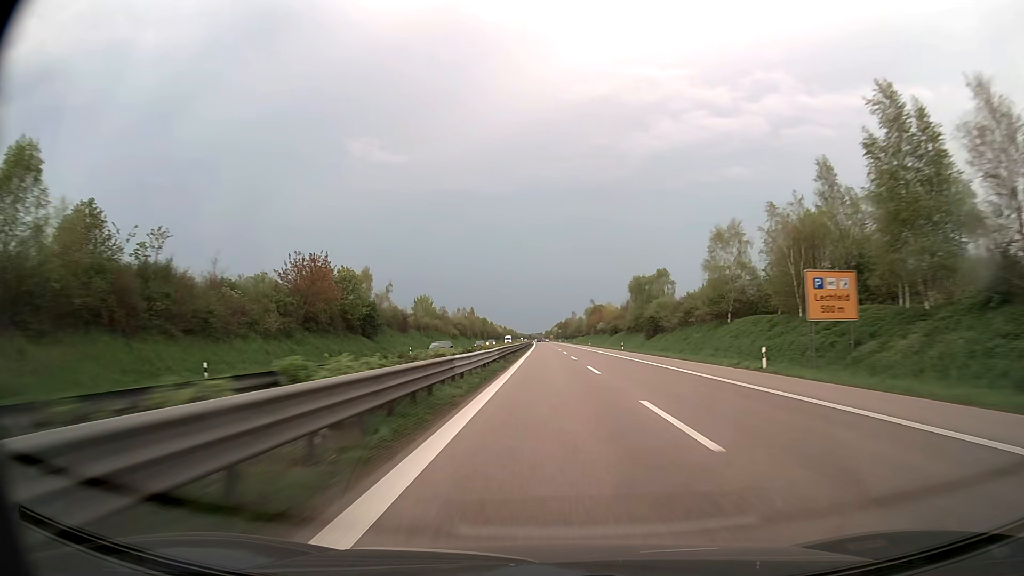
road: trunk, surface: asphalt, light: Day
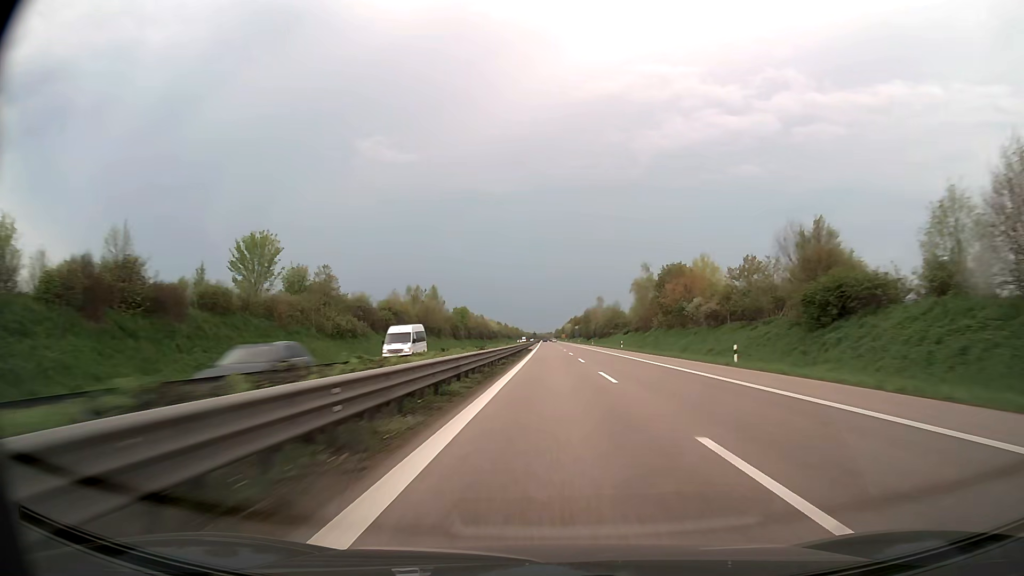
(-0.6, +94.9) m; -1°
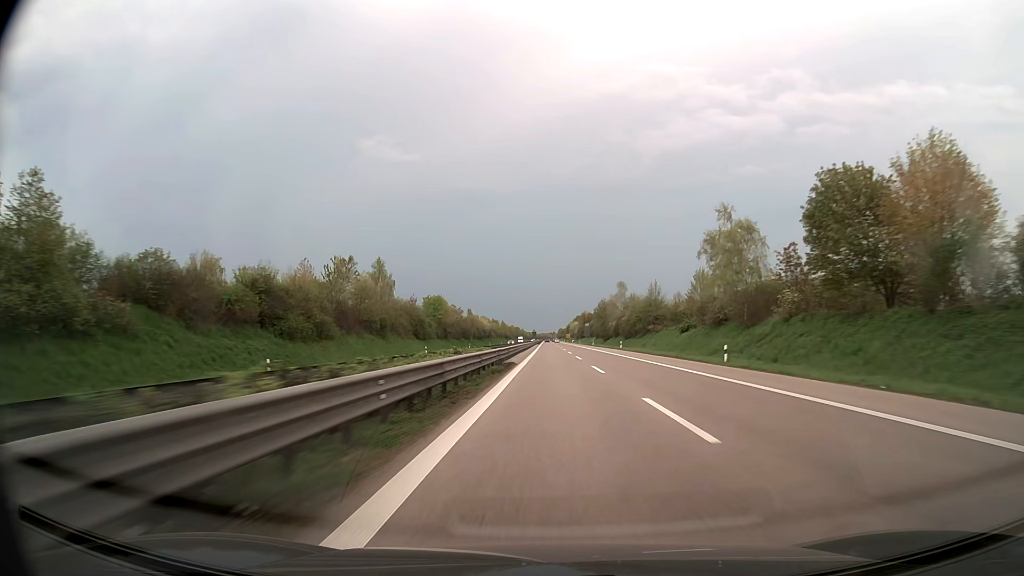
(-0.1, +47.6) m; 0°
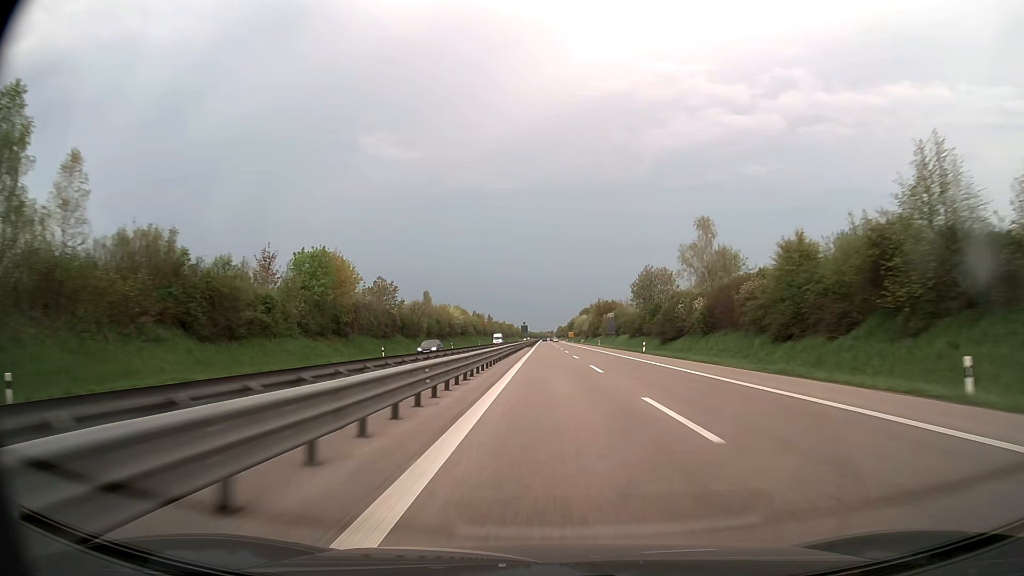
(-0.2, +71.4) m; 0°
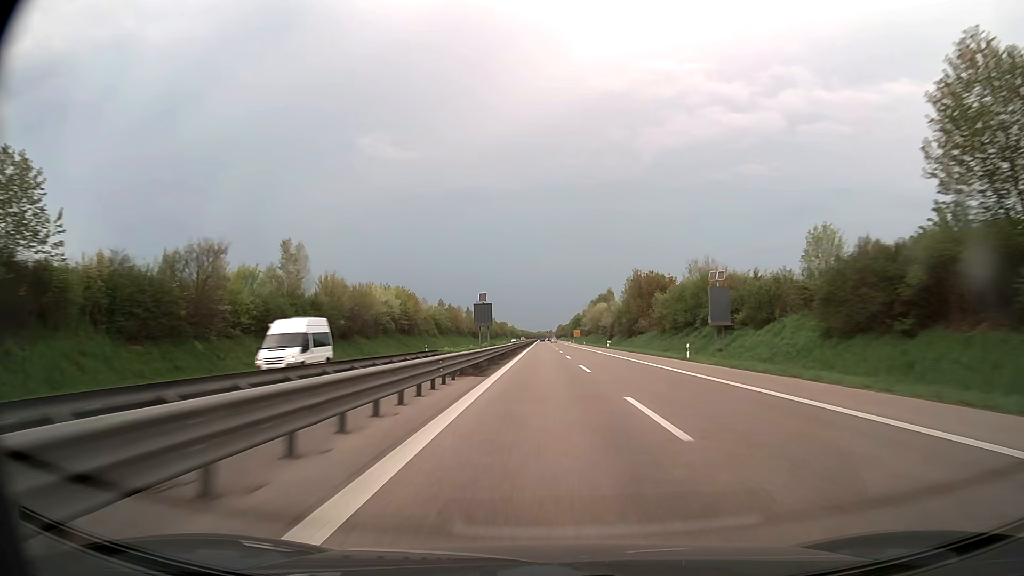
(+0.2, +71.5) m; 0°
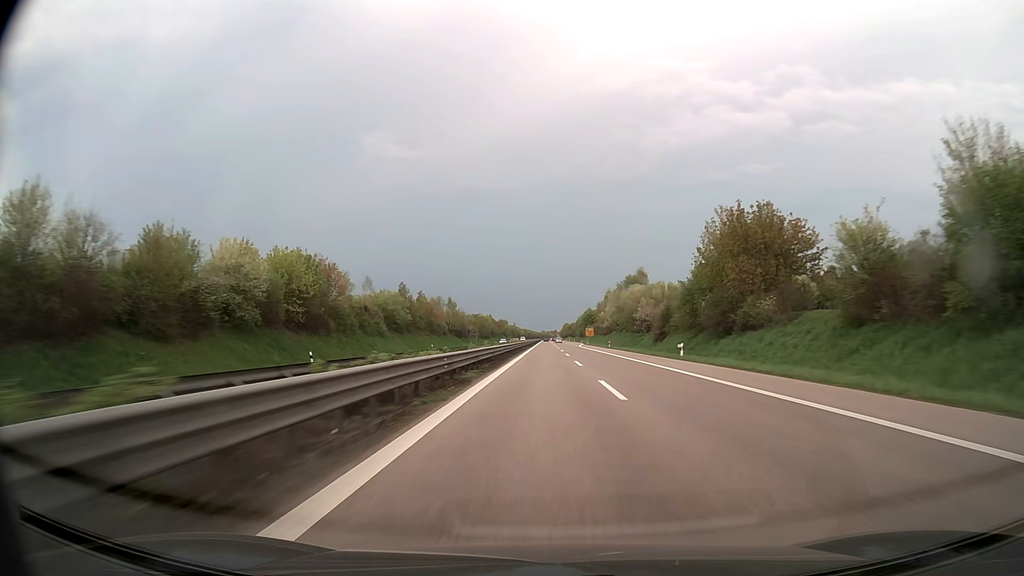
(-0.2, +47.7) m; 0°
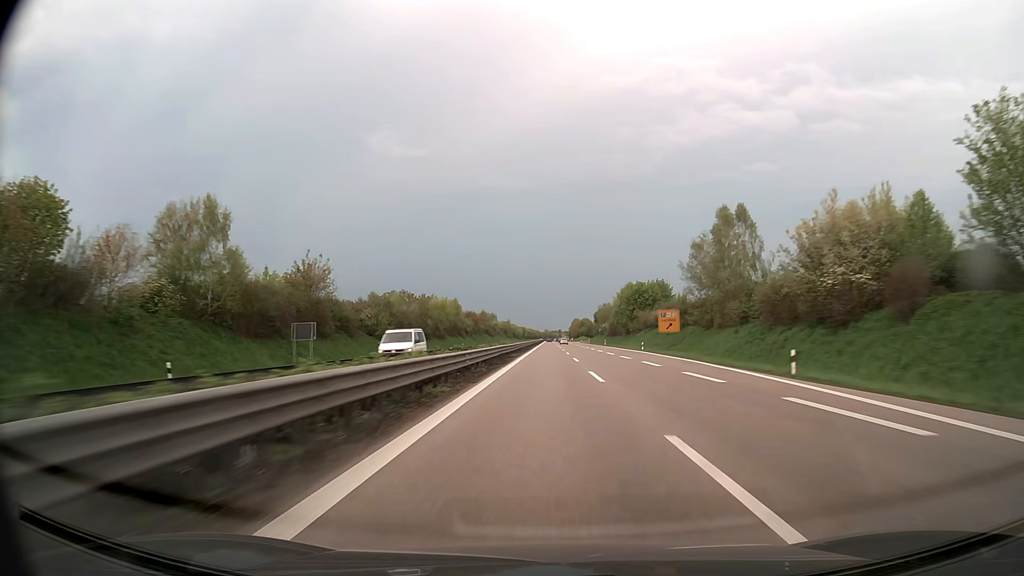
(-0.1, +119.2) m; 0°
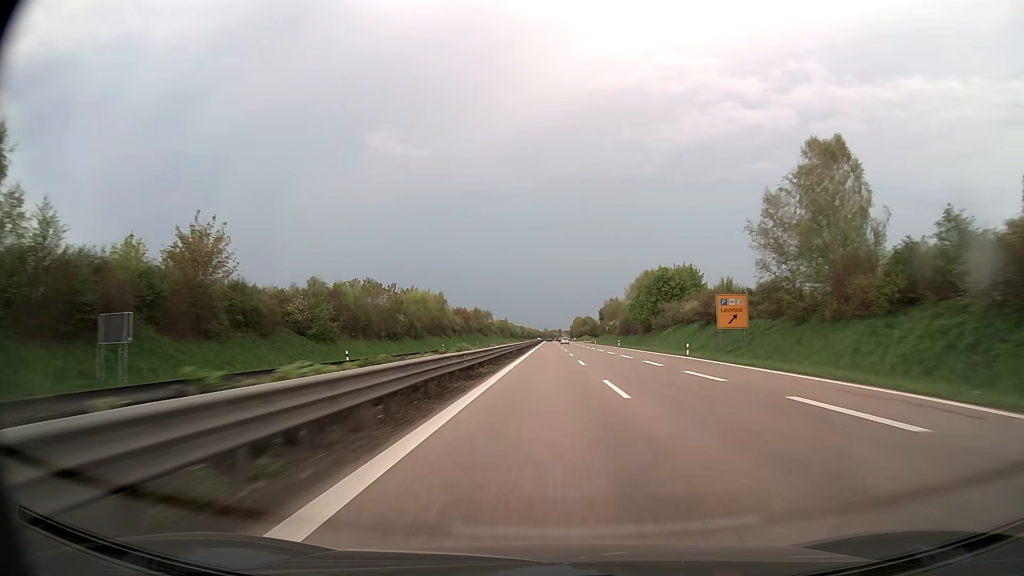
(0.0, +23.8) m; 0°
(0, +10) (0, +20) (0, +30) (0, +40) (0, +50) (0, +60) (0, +70) (0, +80) (0, +90) (0, +100) m
